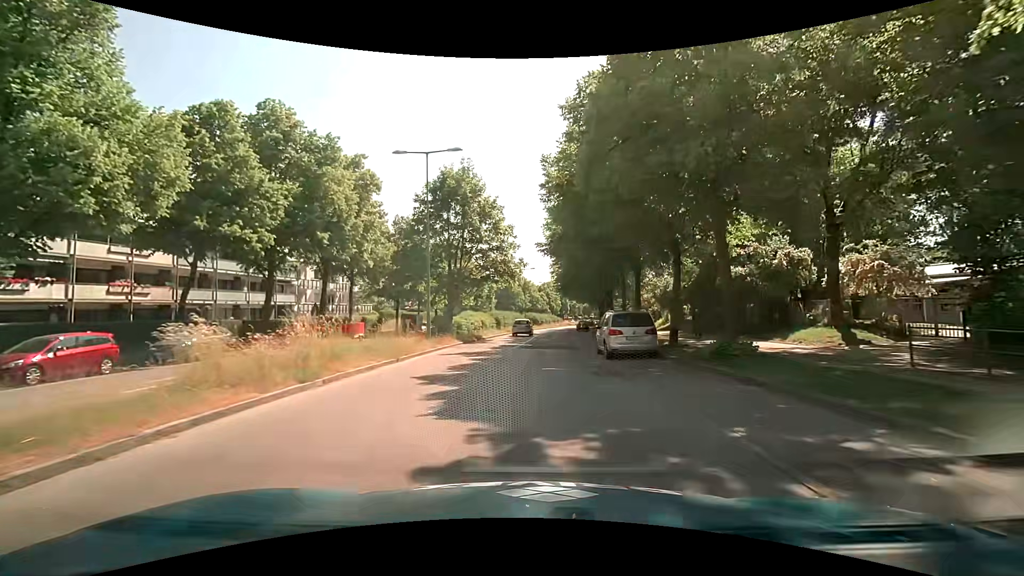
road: residential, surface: asphalt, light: Day
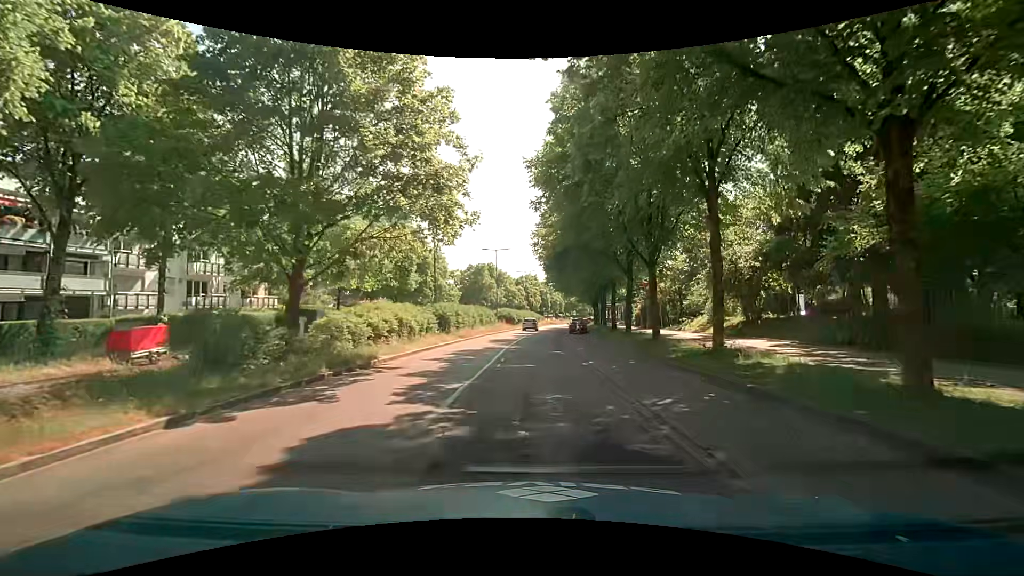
(+0.5, +21.9) m; +2°
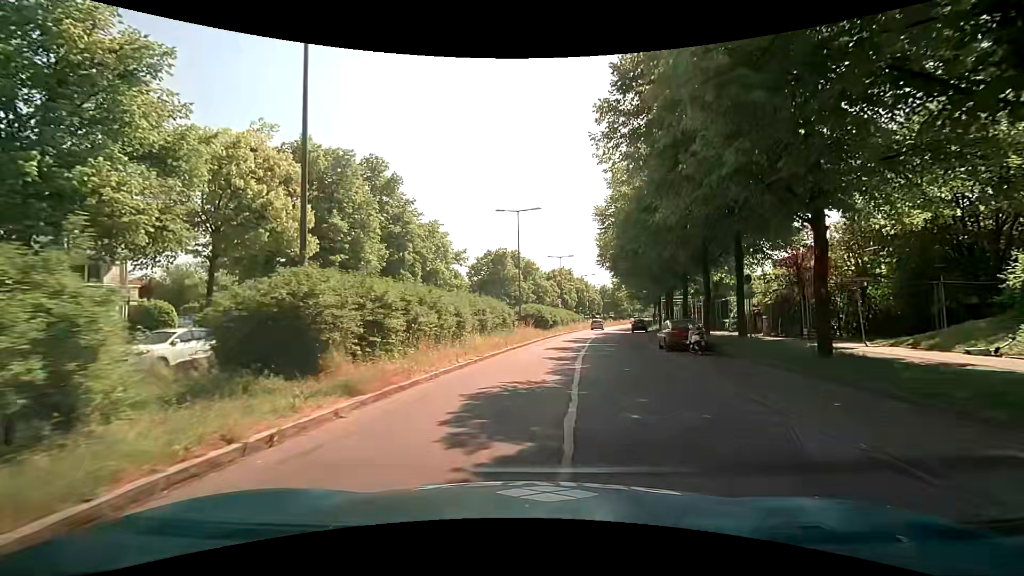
(-0.4, +24.2) m; -2°
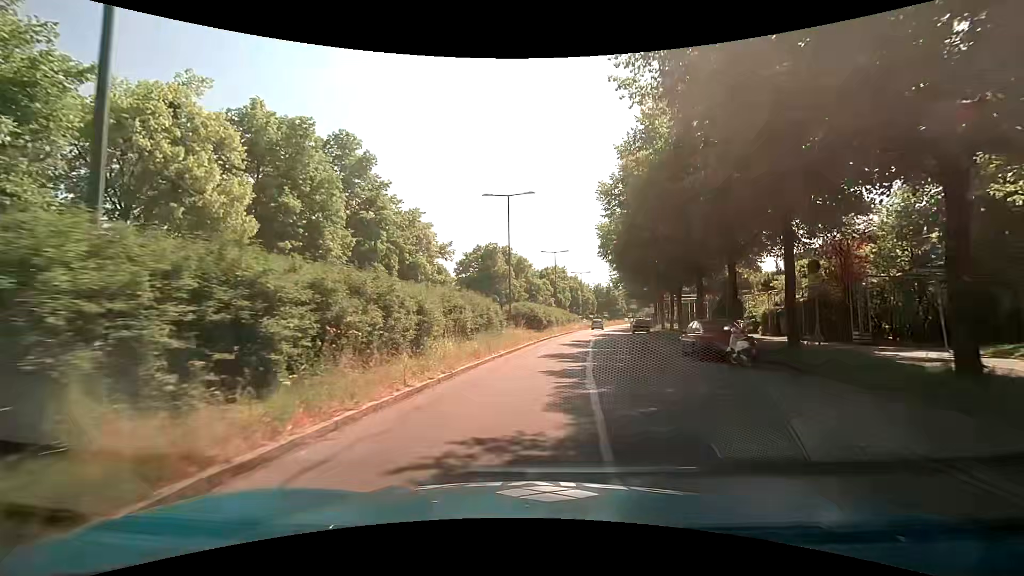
(0.0, +5.1) m; -1°
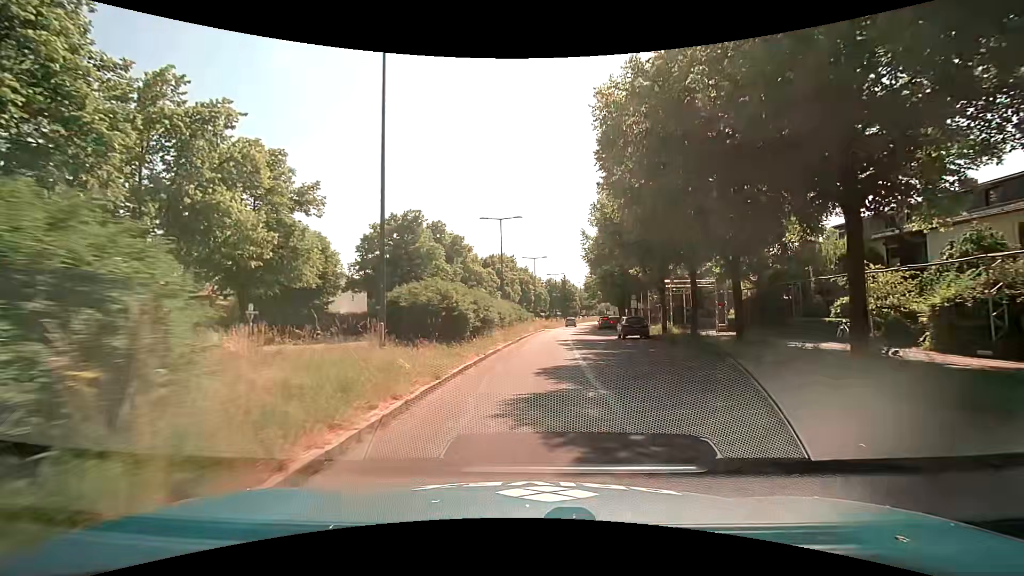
(+1.7, +21.1) m; +8°
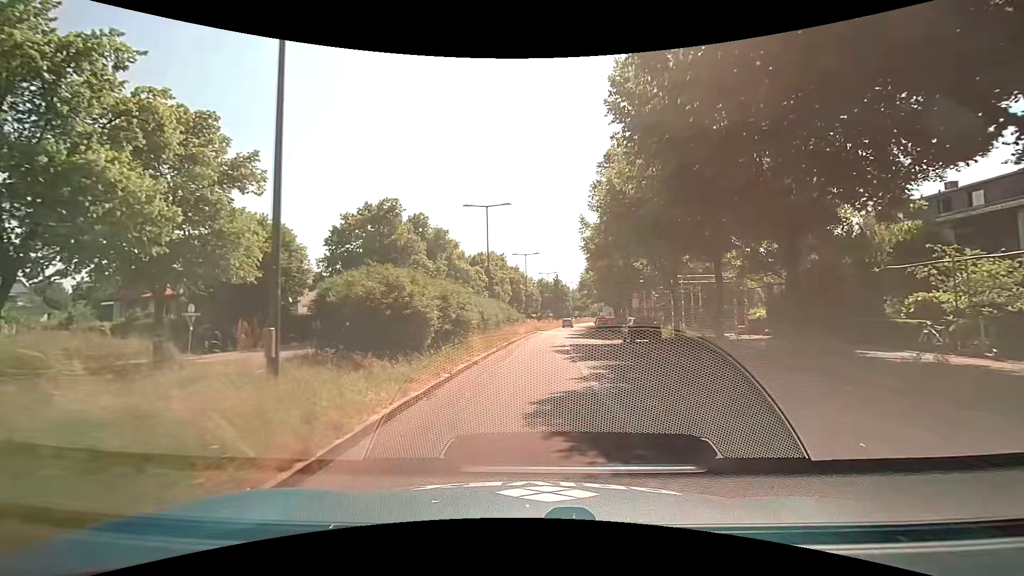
(0.0, +5.5) m; -1°
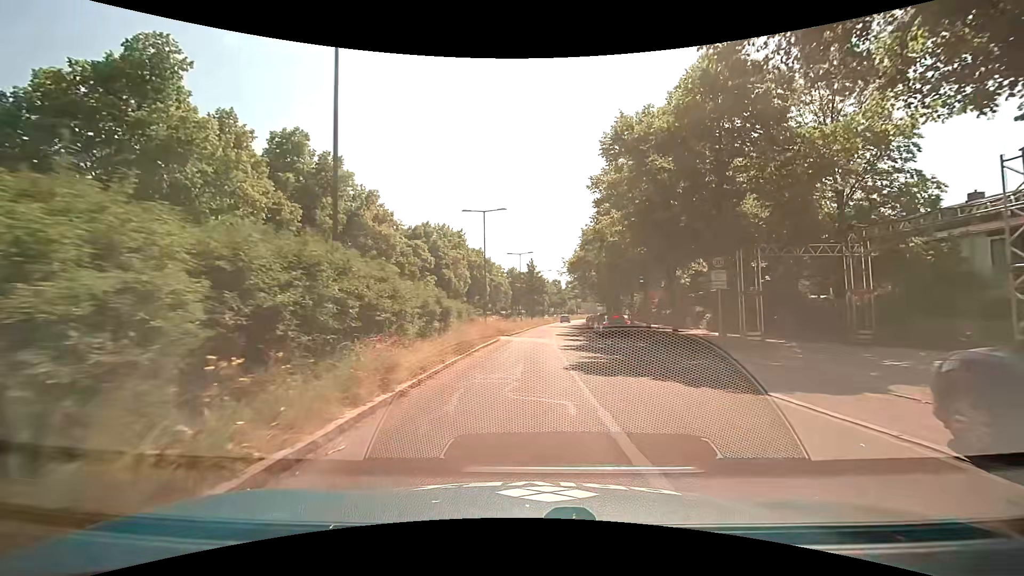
(+1.4, +26.2) m; +4°
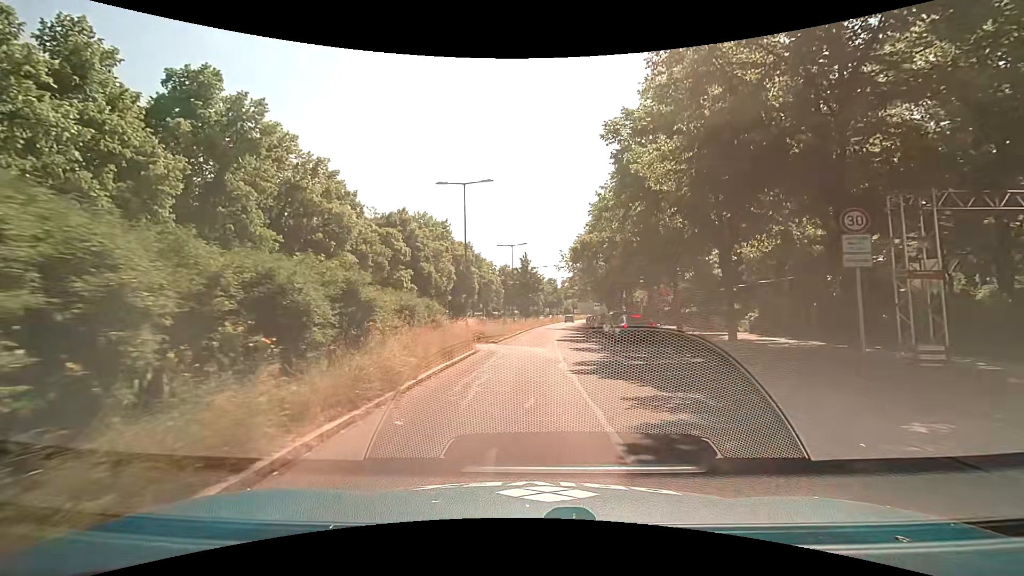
(+0.1, +9.0) m; +2°
(0, +10) (0, +20) (0, +30) (0, +40) (+1, +50) (+1, +60) (+2, +70) (+4, +80) (+5, +90) (+6, +100) m
